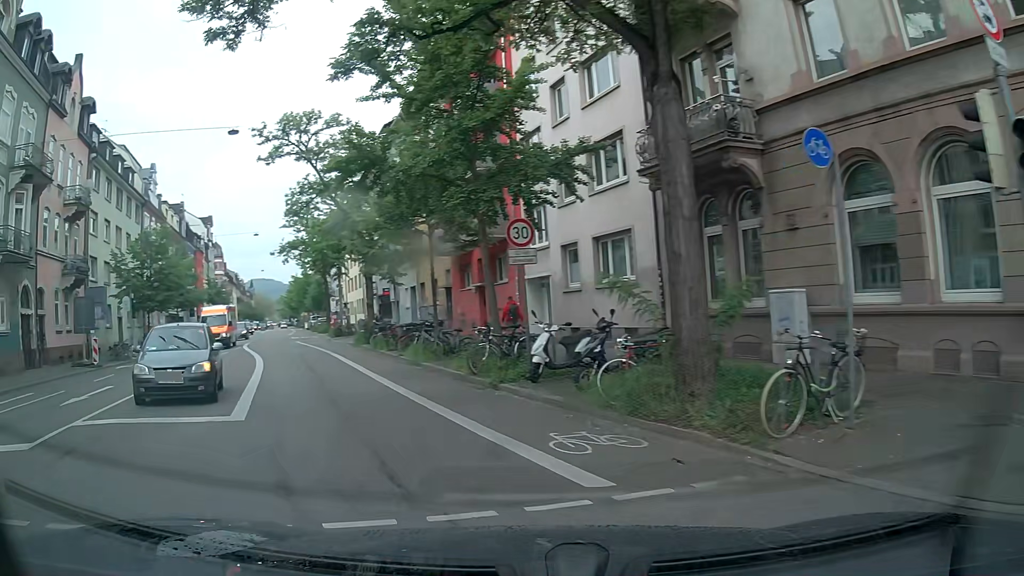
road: secondary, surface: asphalt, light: Day
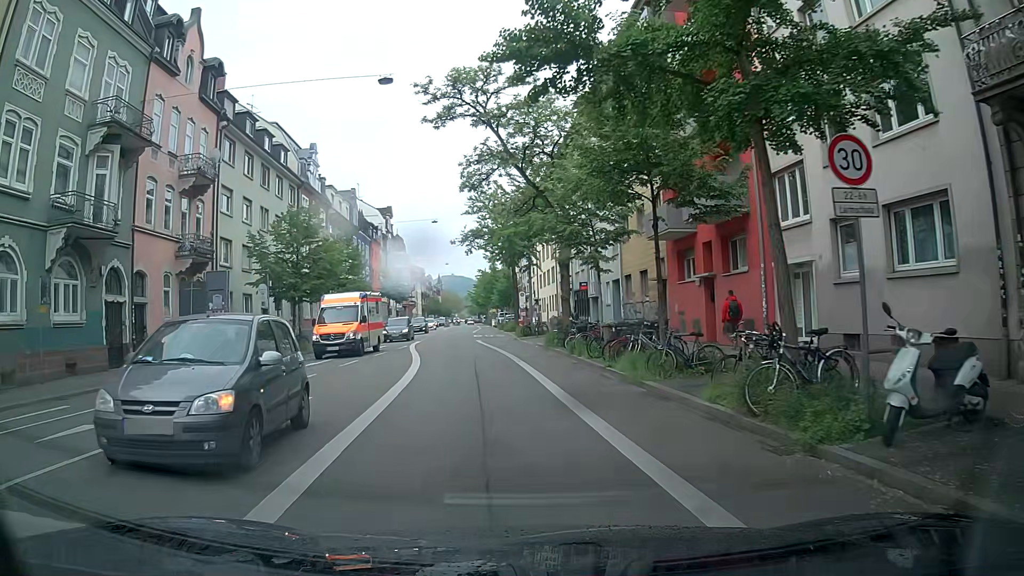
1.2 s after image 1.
(-1.3, +6.5) m; -18°
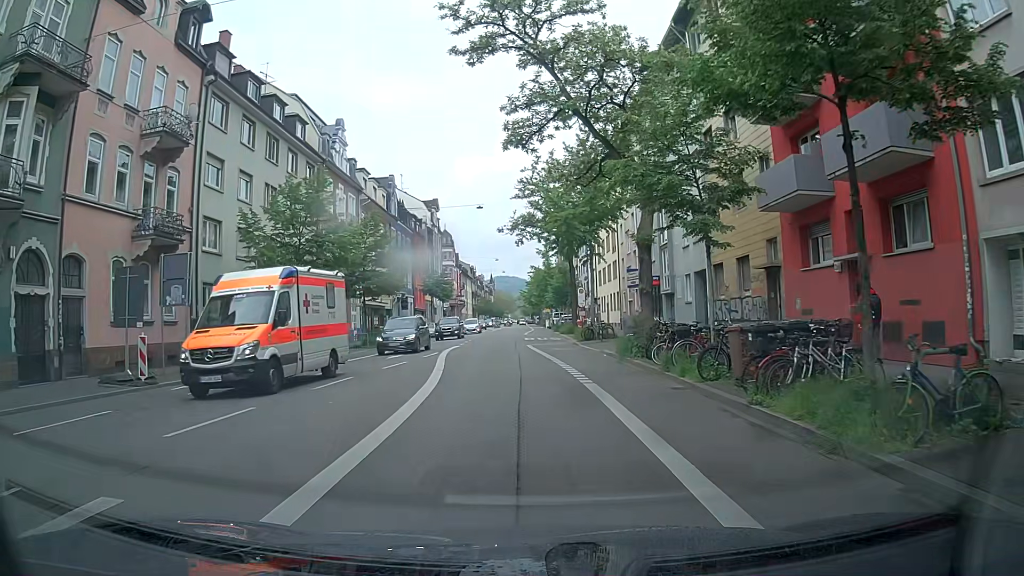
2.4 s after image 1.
(-0.4, +7.7) m; -4°
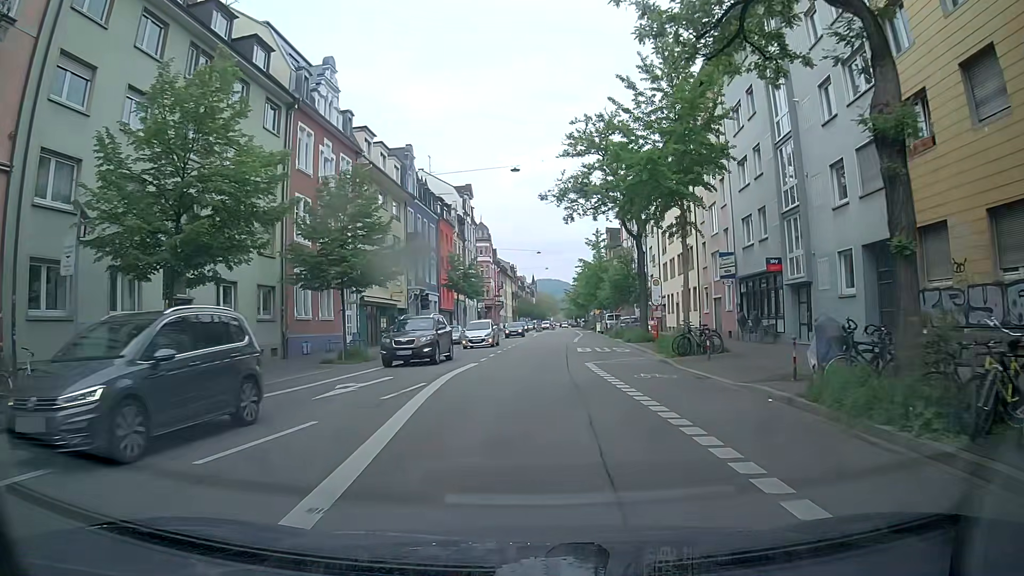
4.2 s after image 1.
(-0.3, +13.6) m; -3°
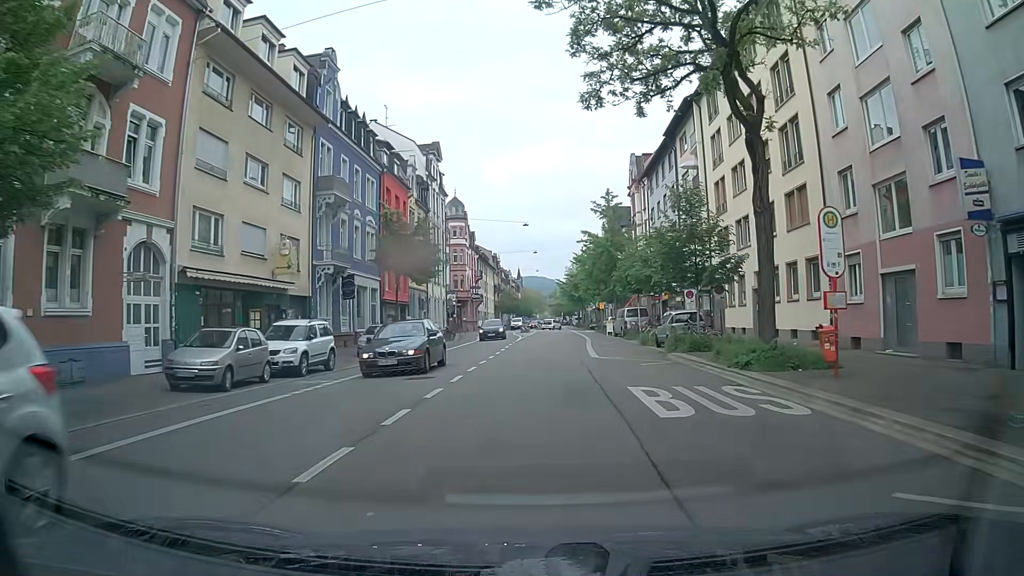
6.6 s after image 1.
(+0.3, +21.5) m; +2°
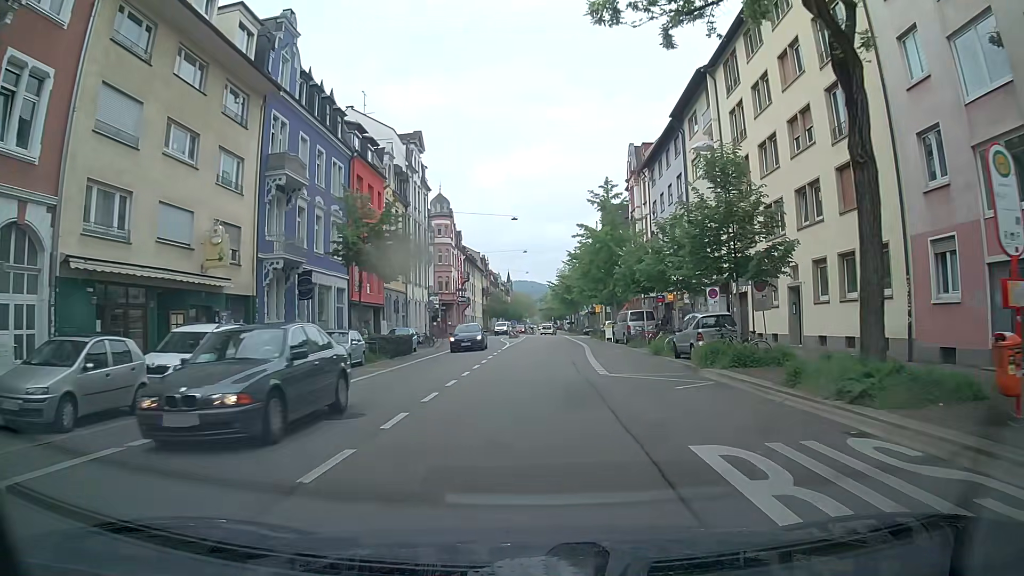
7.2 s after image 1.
(0.0, +5.9) m; 0°
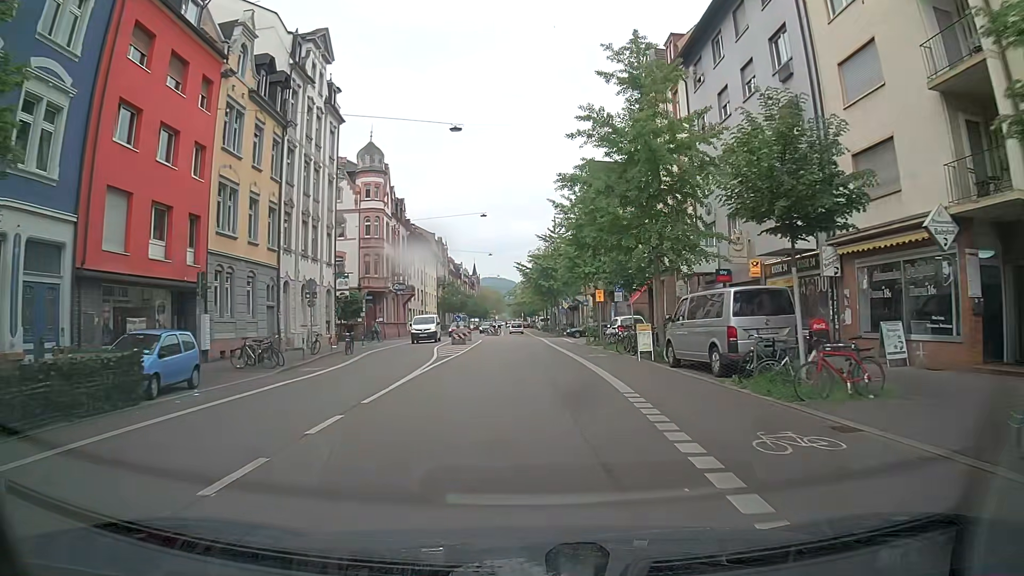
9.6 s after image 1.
(+0.4, +24.6) m; +3°
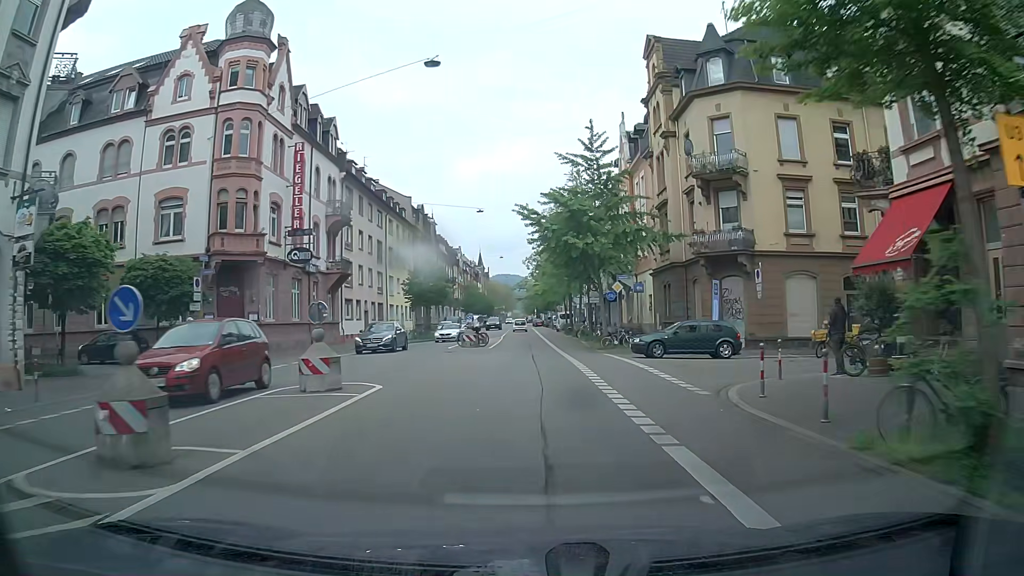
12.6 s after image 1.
(-0.6, +32.3) m; -1°
